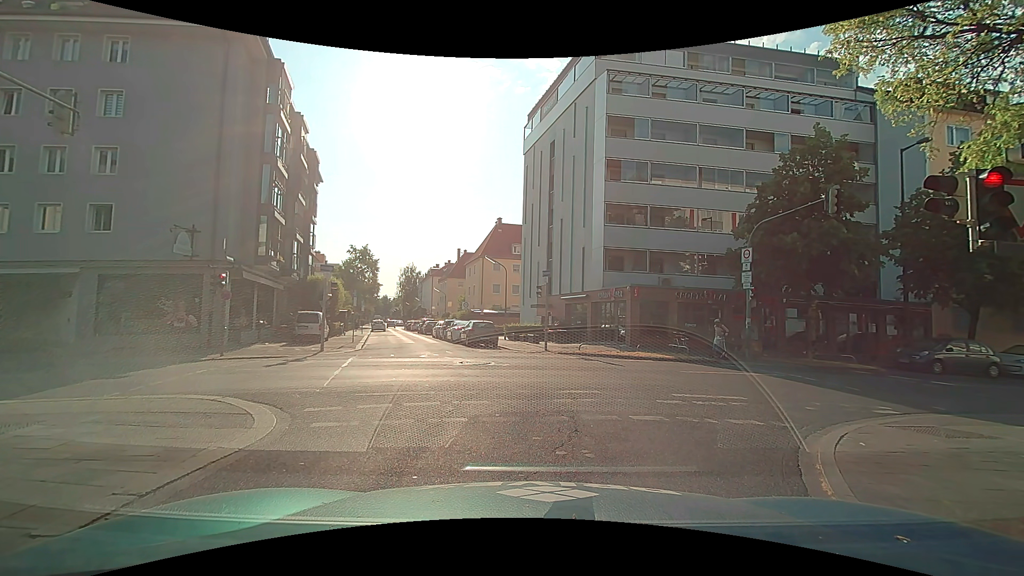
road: residential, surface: asphalt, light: Day
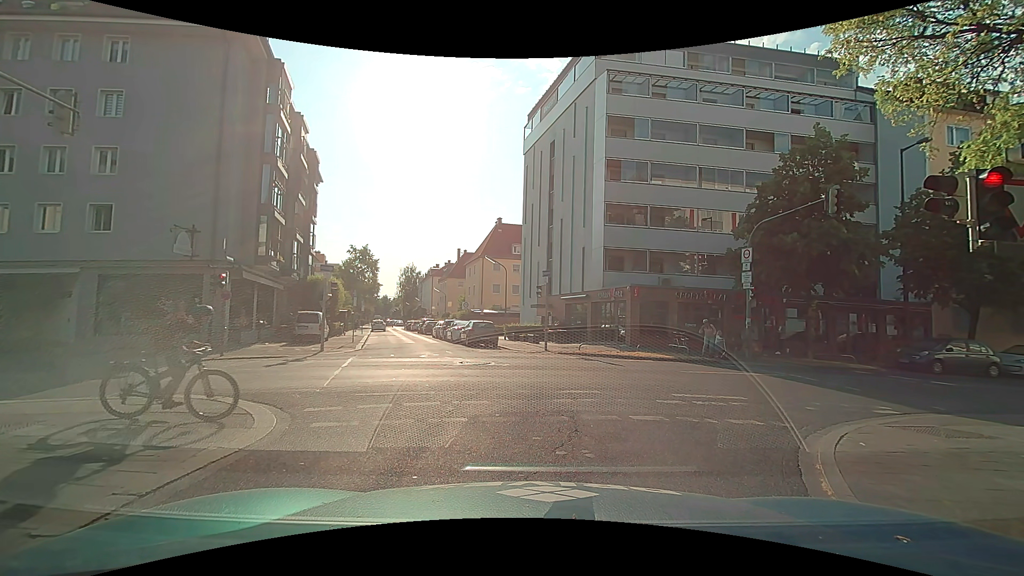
(0.0, 0.0) m; 0°
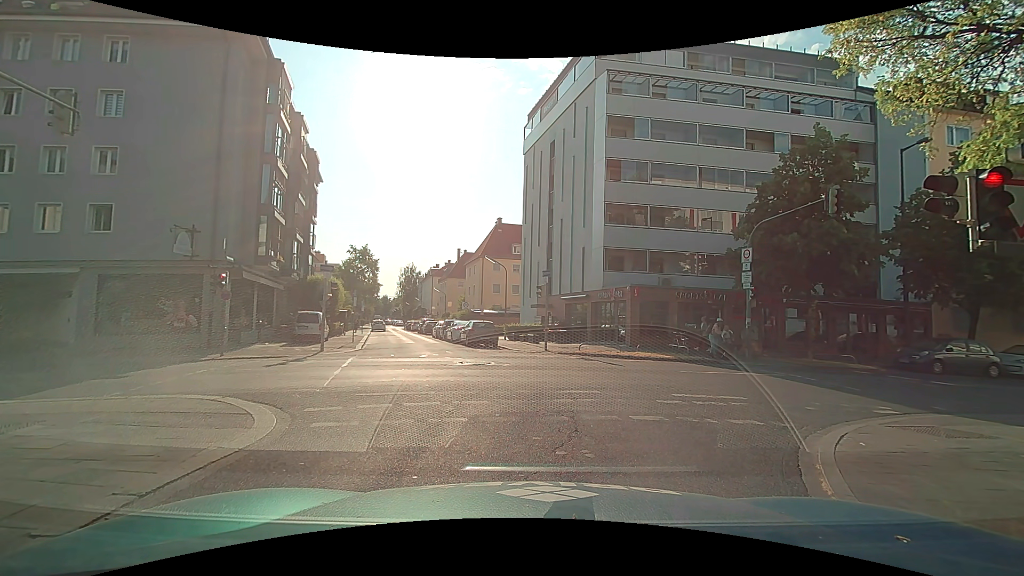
(0.0, 0.0) m; 0°
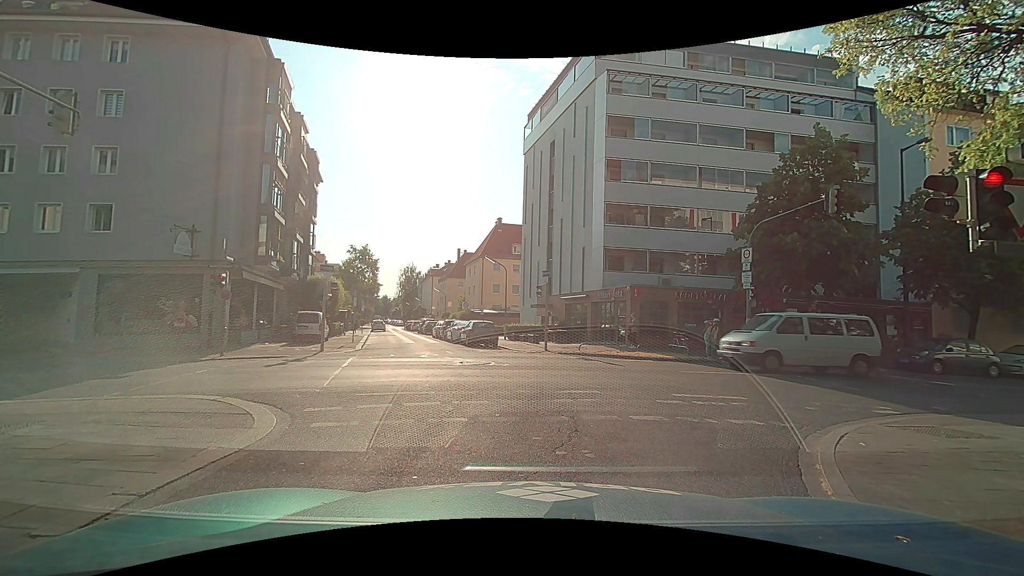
(0.0, 0.0) m; 0°
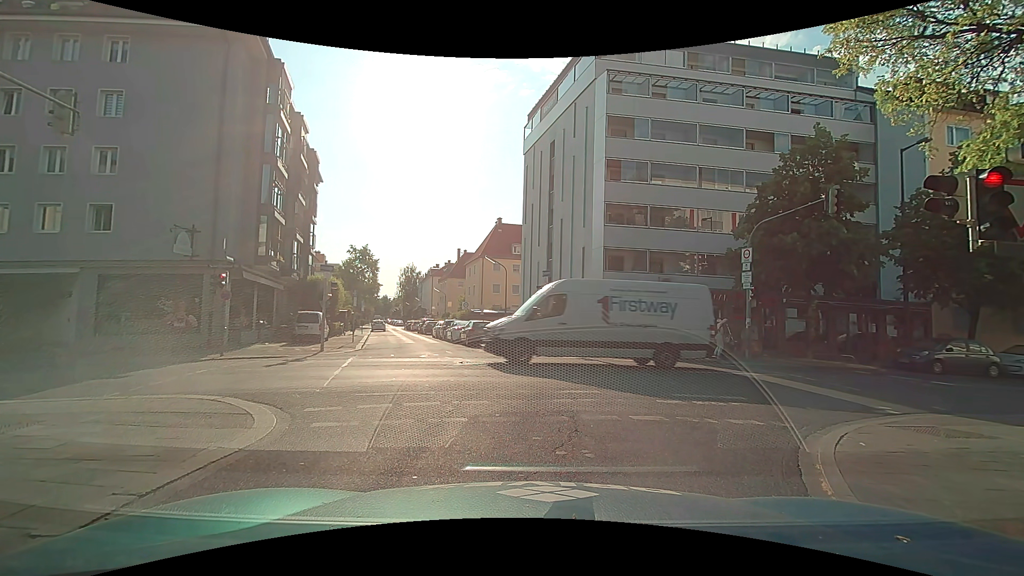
(0.0, 0.0) m; 0°
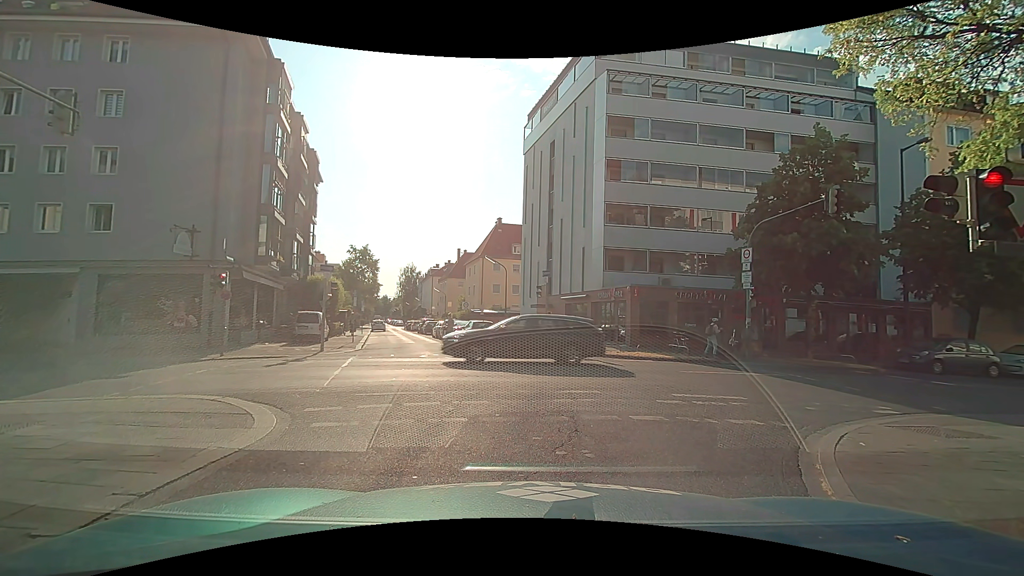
(0.0, 0.0) m; 0°
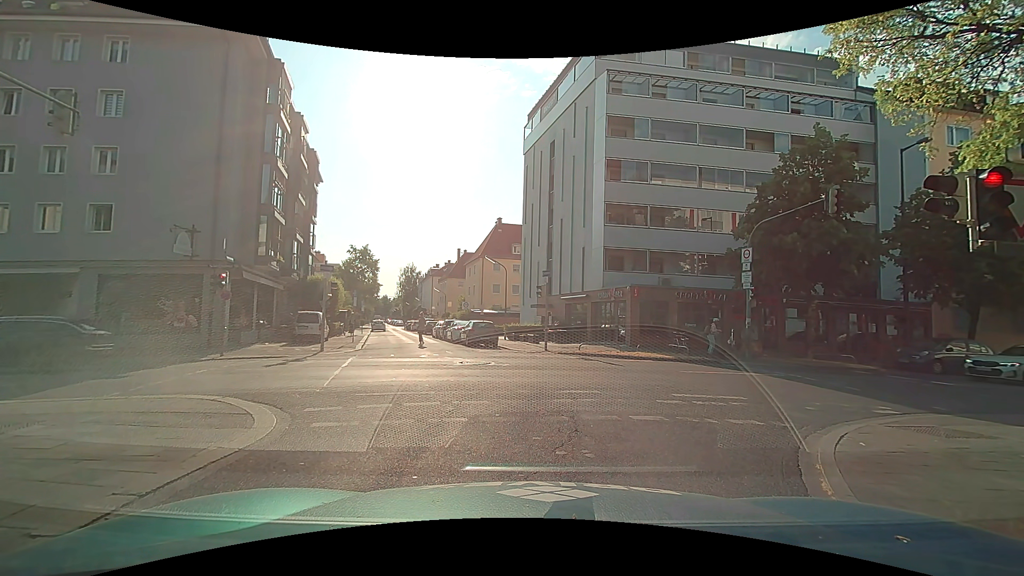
(0.0, 0.0) m; 0°
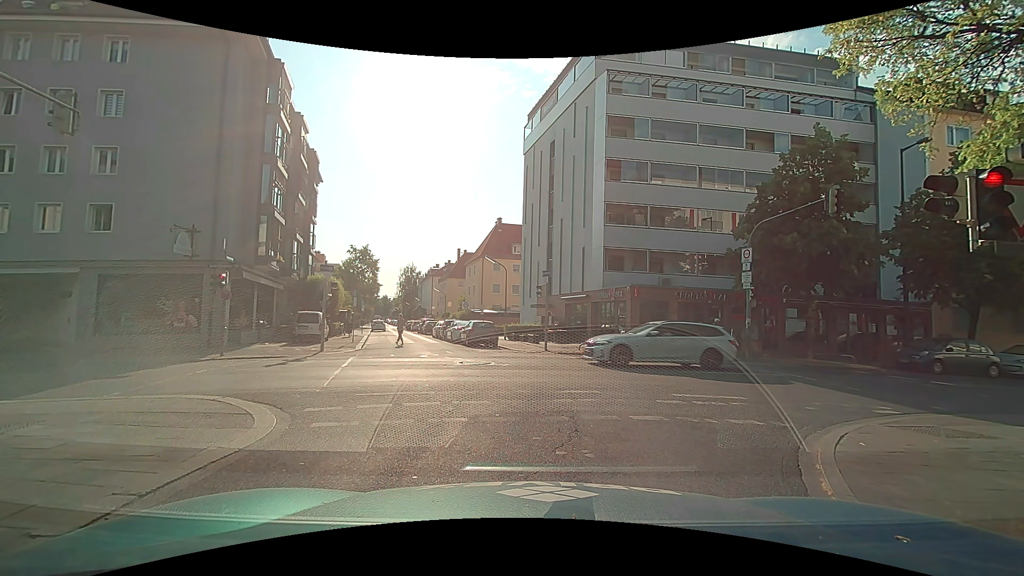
(0.0, 0.0) m; 0°
